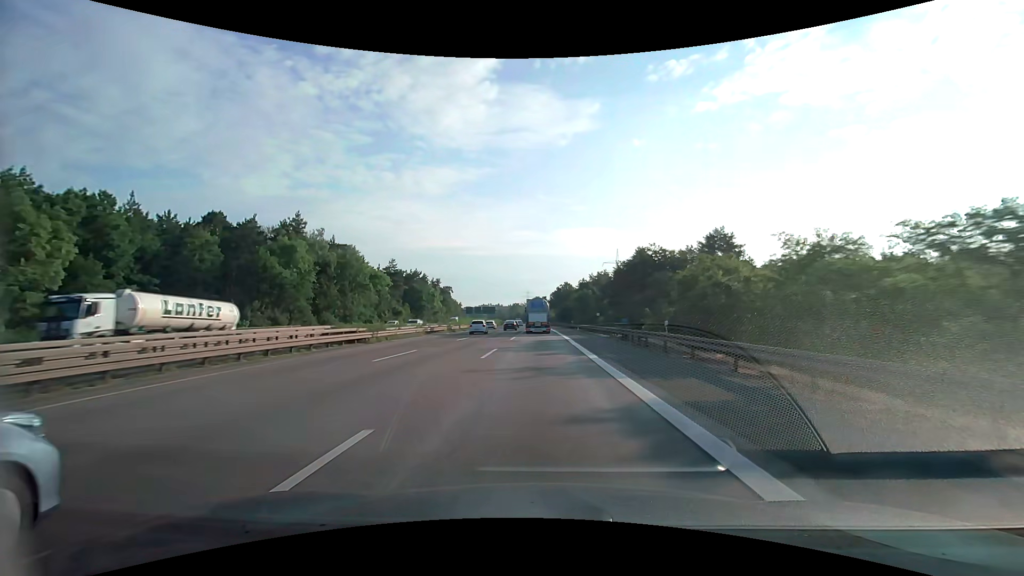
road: motorway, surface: asphalt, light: Day
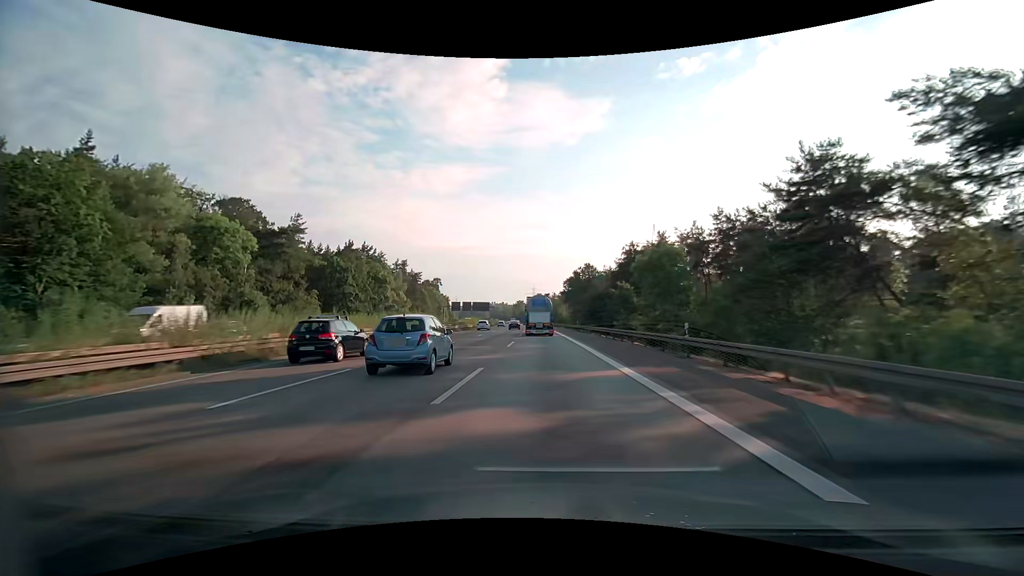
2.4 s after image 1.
(-0.6, +62.0) m; -1°
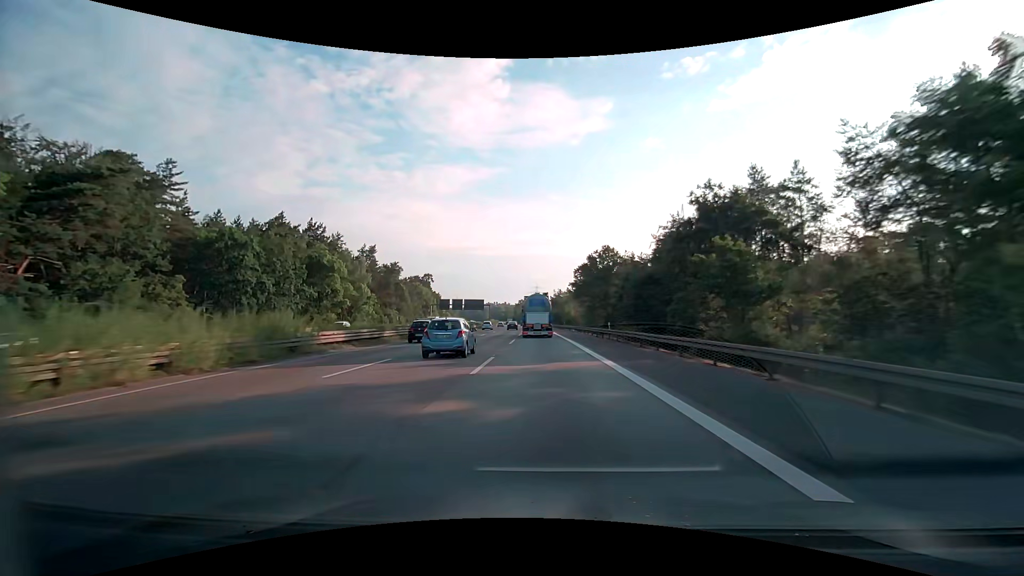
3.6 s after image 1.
(-0.1, +31.1) m; 0°
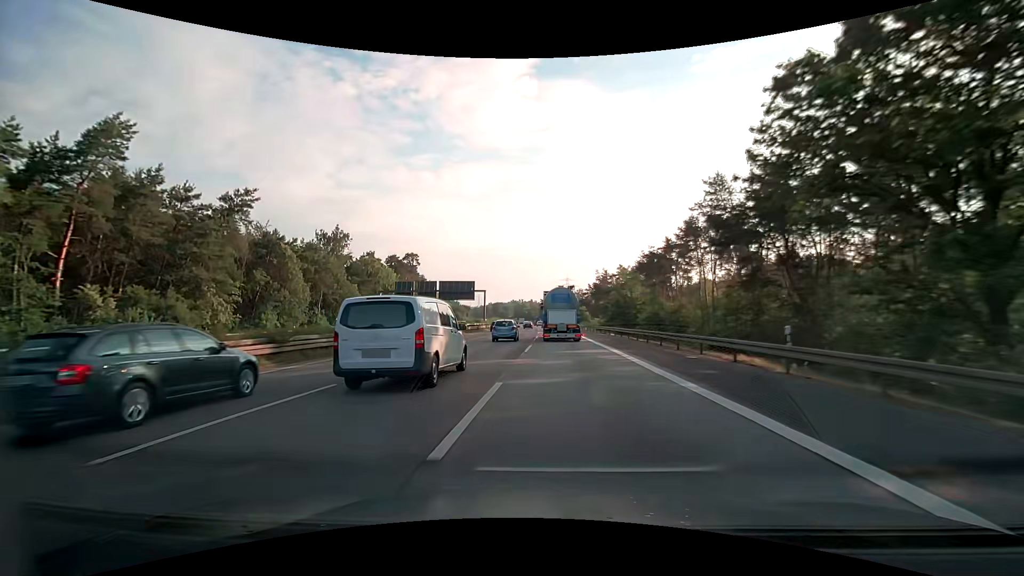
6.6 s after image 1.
(-1.9, +78.6) m; -3°
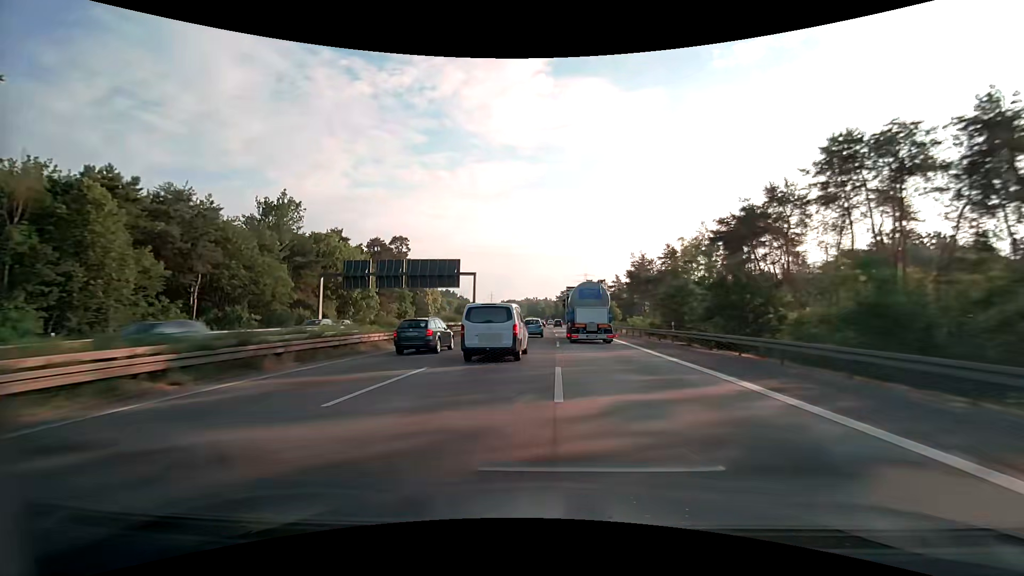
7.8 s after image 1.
(-0.5, +32.3) m; -2°
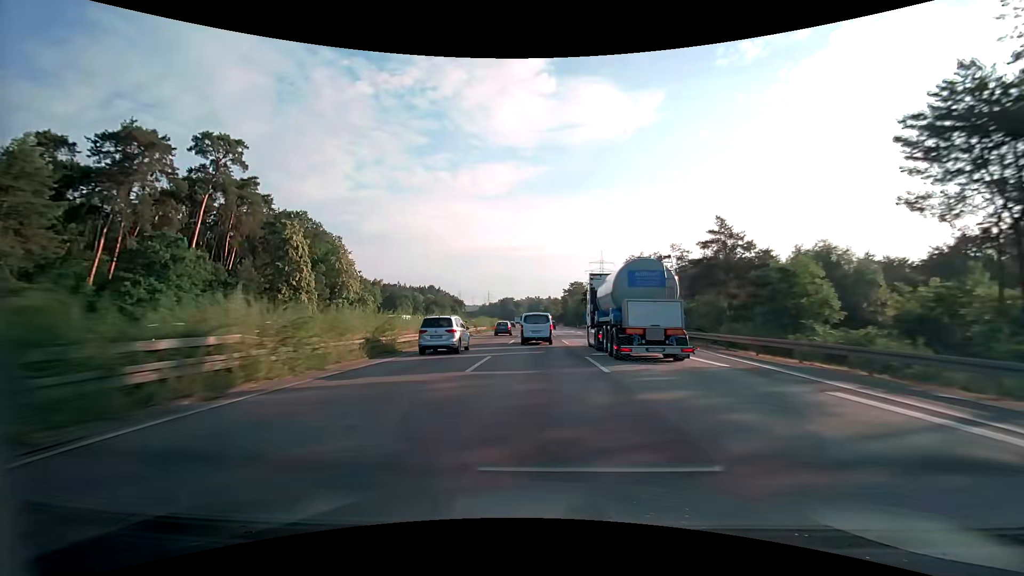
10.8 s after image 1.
(+0.1, +83.1) m; 0°
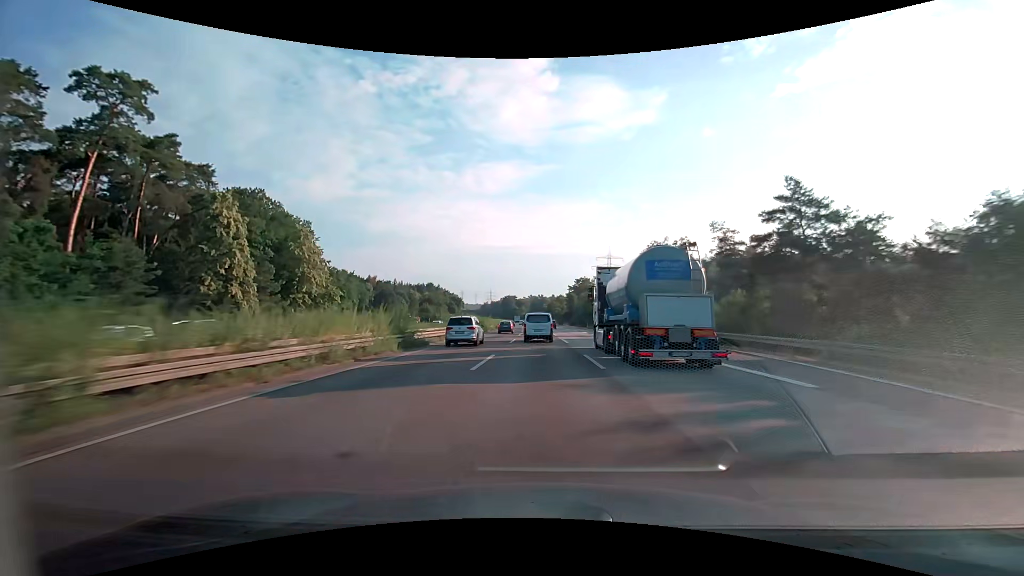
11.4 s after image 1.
(-0.1, +17.0) m; 0°
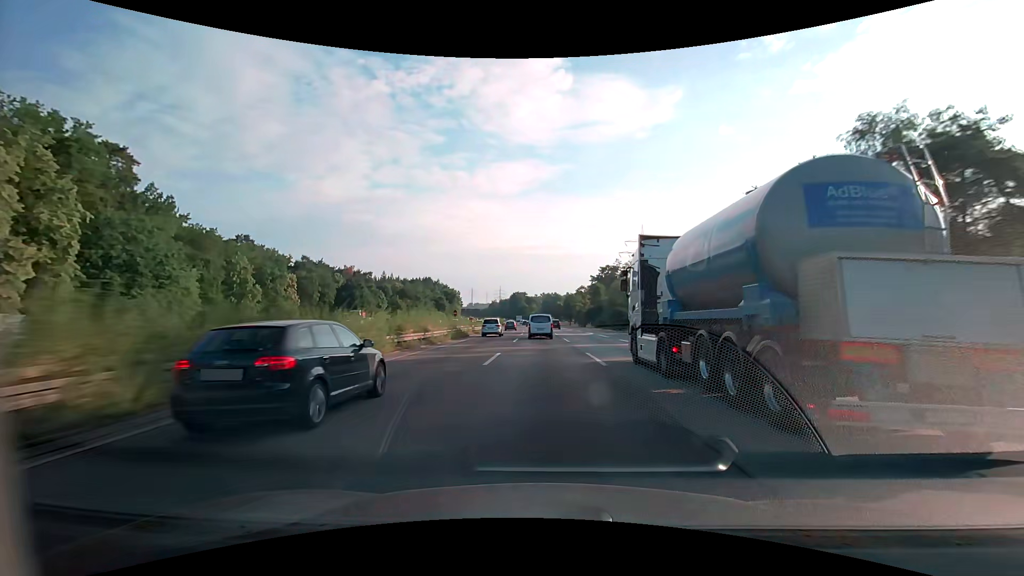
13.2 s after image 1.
(-0.5, +51.7) m; -1°
(0, +10) (0, +20) (0, +30) (0, +40) (-1, +50) (-1, +60) (-1, +70) (-1, +80) (-2, +90) (-2, +100) m
